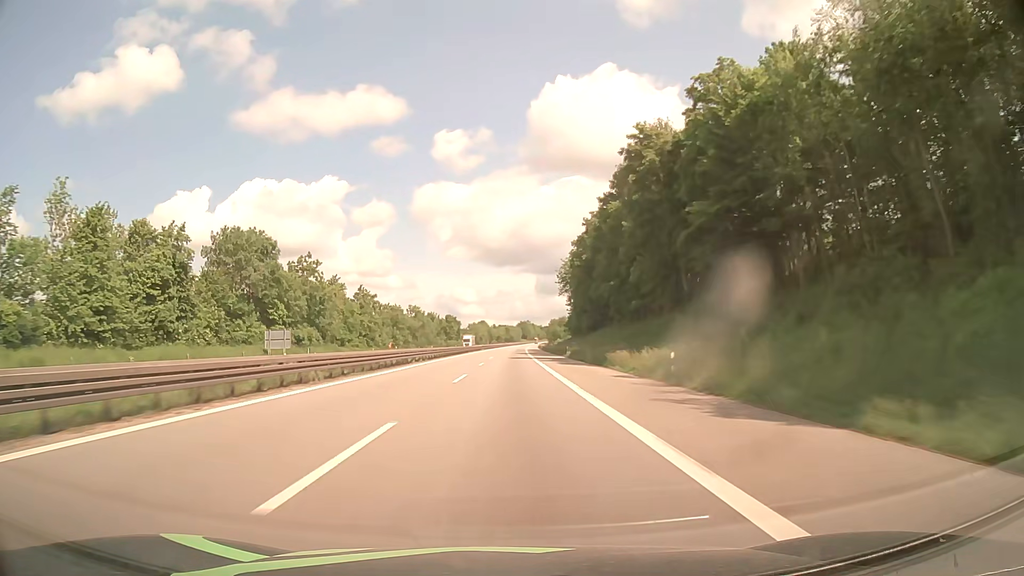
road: motorway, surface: asphalt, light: Day
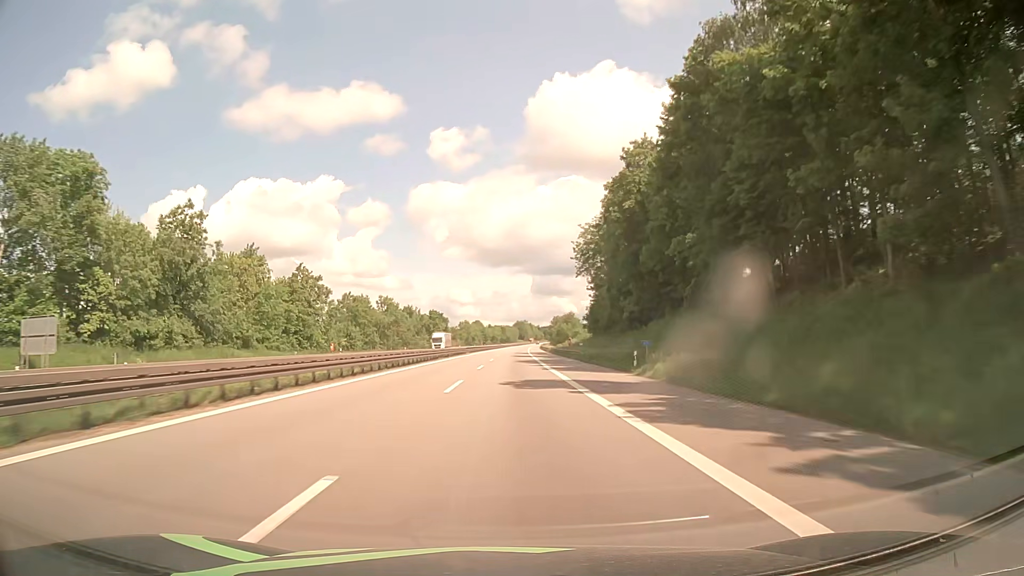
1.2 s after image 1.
(+0.1, +41.0) m; 0°
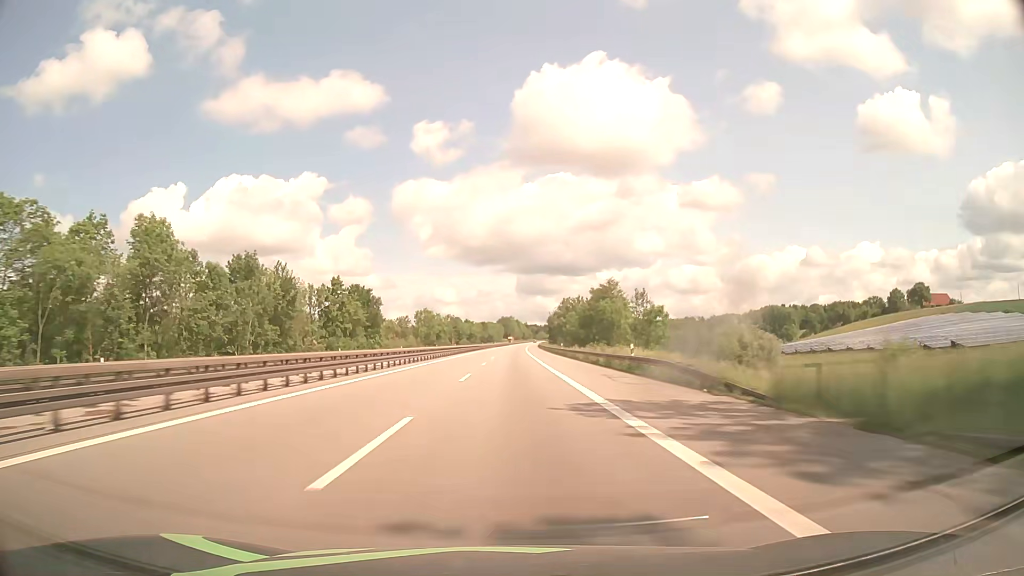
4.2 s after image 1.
(+1.2, +102.9) m; +1°
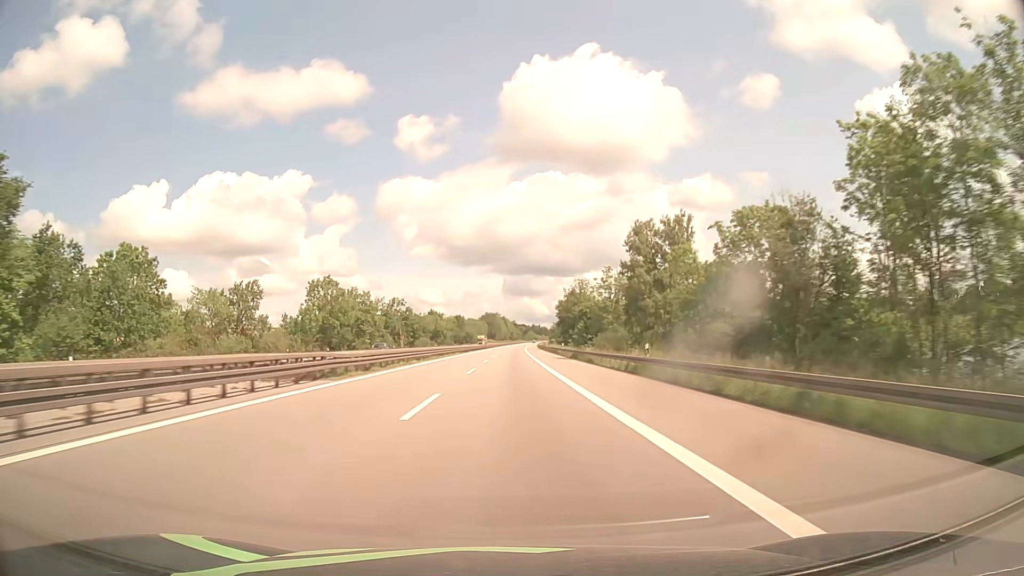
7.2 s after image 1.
(+1.1, +103.1) m; +1°
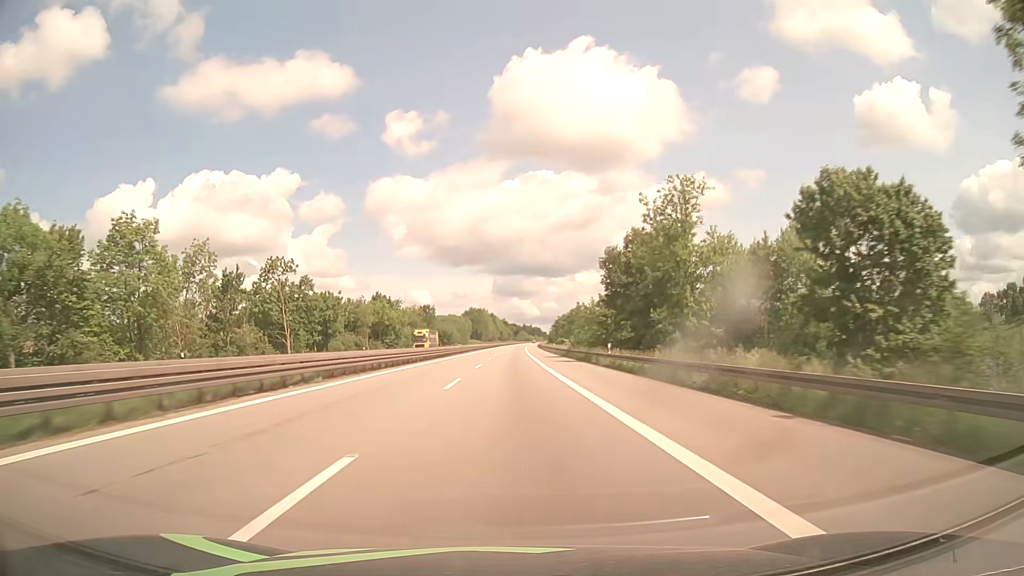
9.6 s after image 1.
(+0.5, +82.4) m; +1°
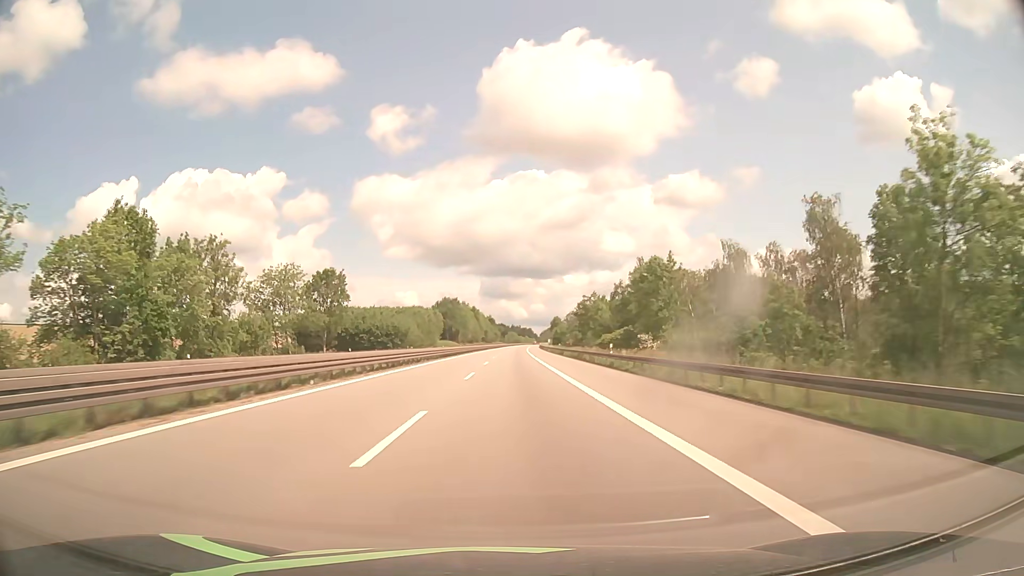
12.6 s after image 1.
(+0.9, +103.0) m; +1°
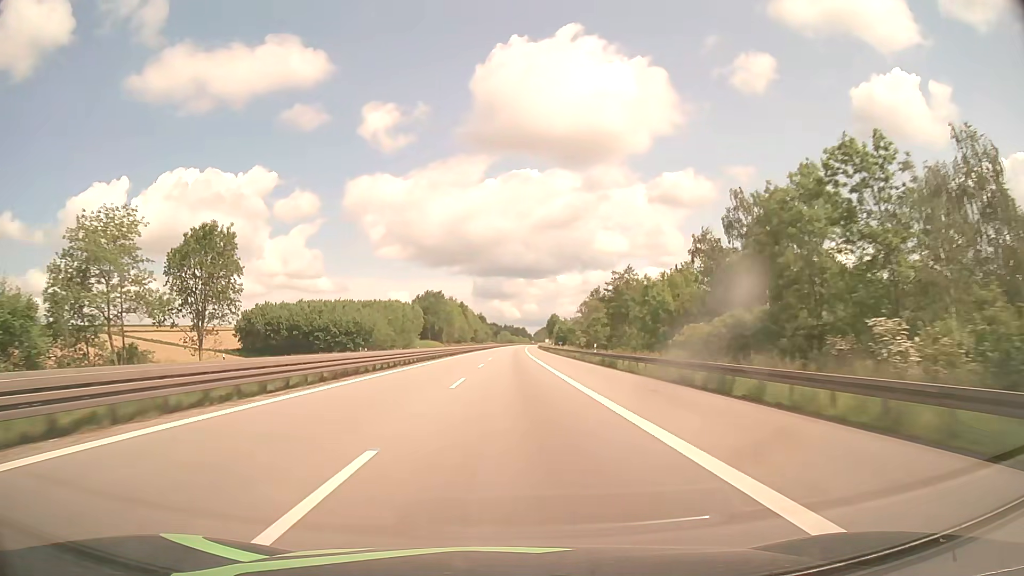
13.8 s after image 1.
(+0.2, +41.2) m; +1°
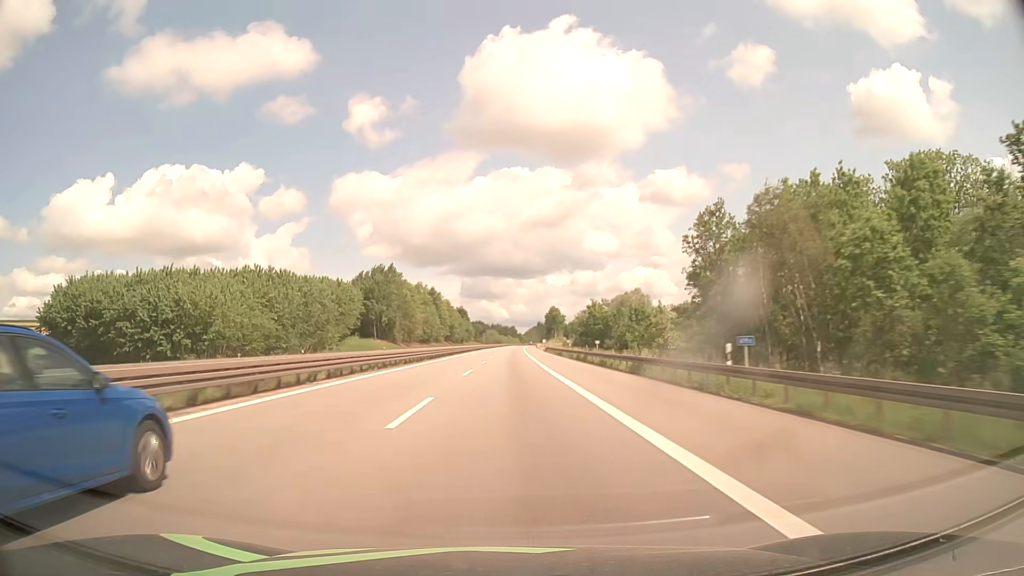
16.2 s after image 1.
(+0.7, +82.4) m; +1°
(0, +10) (0, +20) (0, +30) (0, +40) (0, +50) (0, +60) (0, +70) (0, +80) (+1, +90) (+1, +100) m
